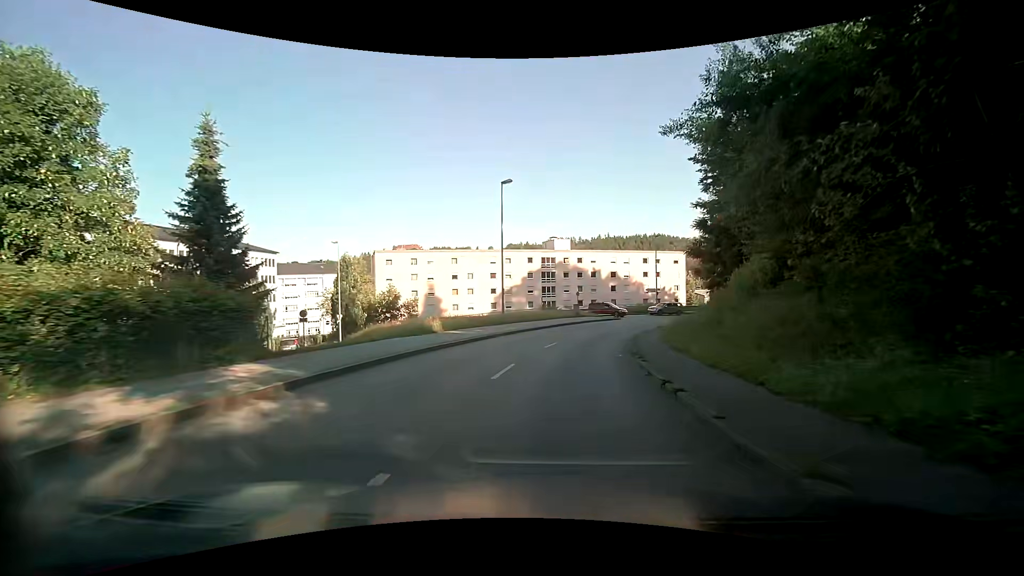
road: tertiary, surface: asphalt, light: Day
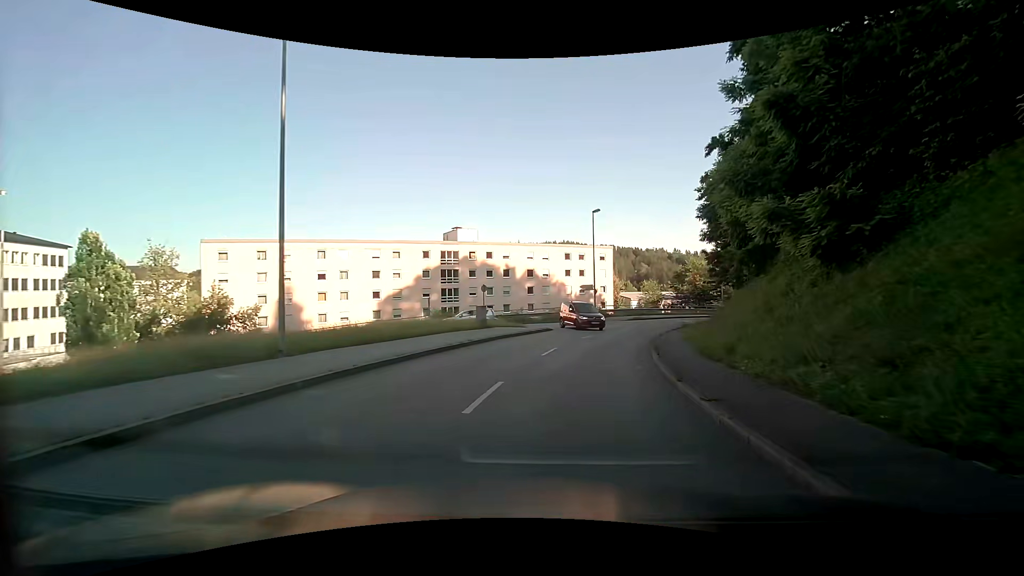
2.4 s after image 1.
(+1.9, +21.1) m; +10°
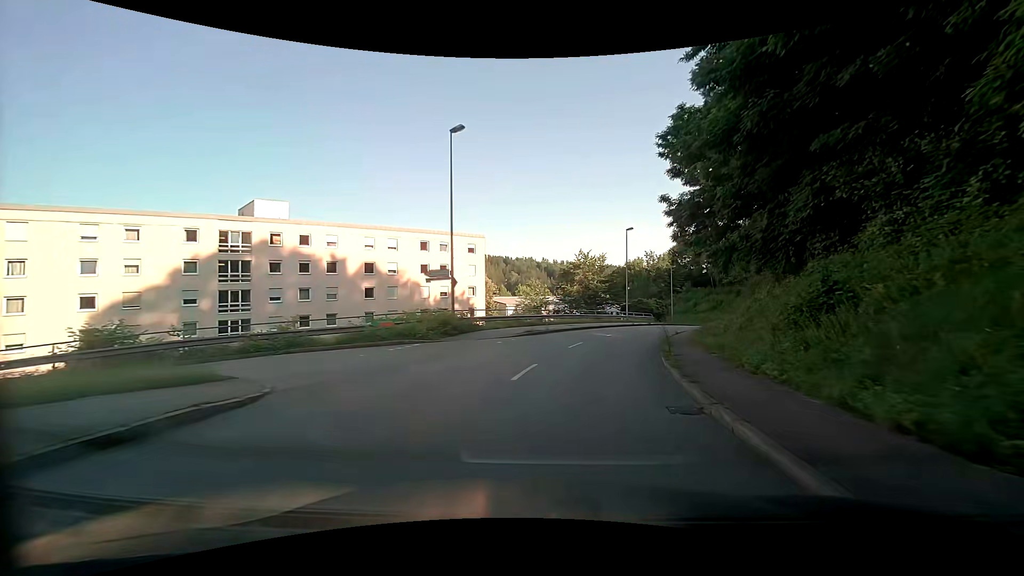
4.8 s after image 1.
(+3.0, +23.1) m; +14°
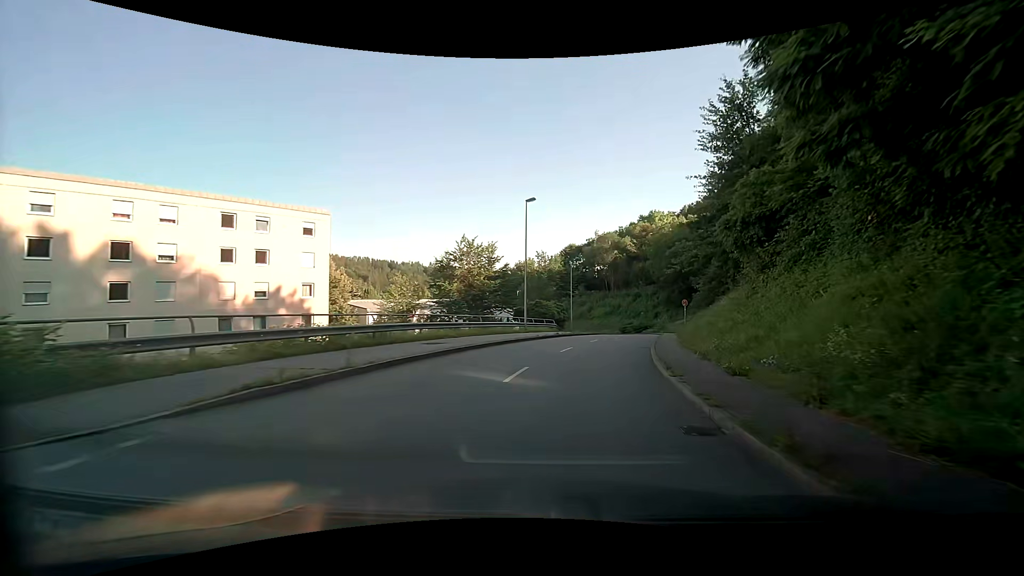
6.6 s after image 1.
(+2.0, +17.5) m; +13°
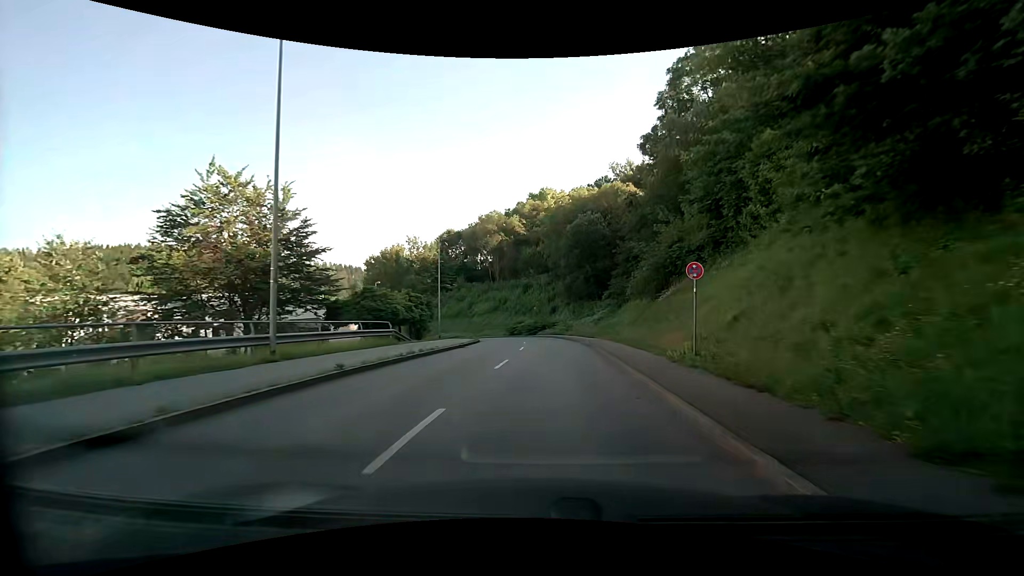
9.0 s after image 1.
(+3.2, +22.9) m; +13°
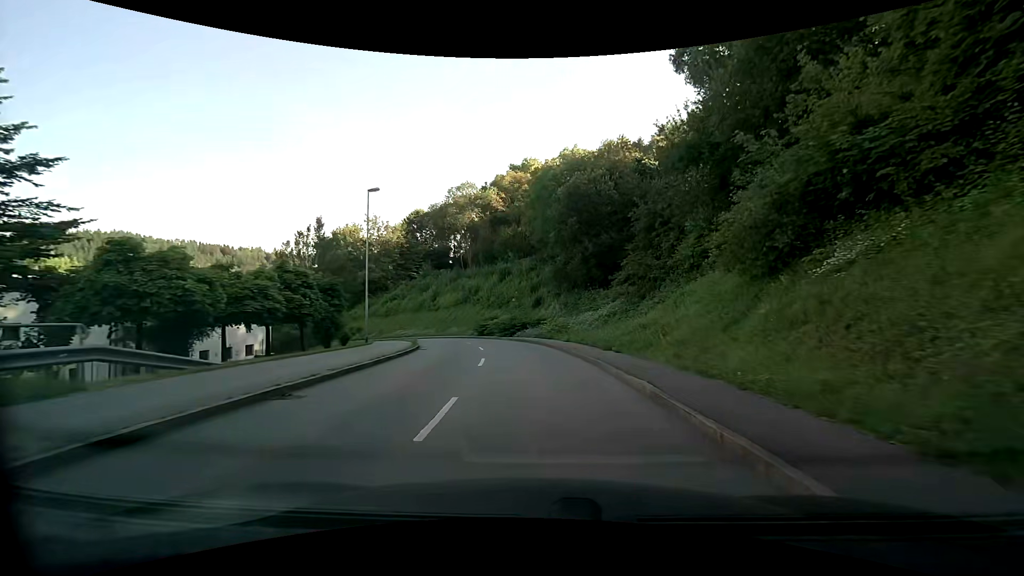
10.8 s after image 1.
(+0.3, +16.8) m; +2°
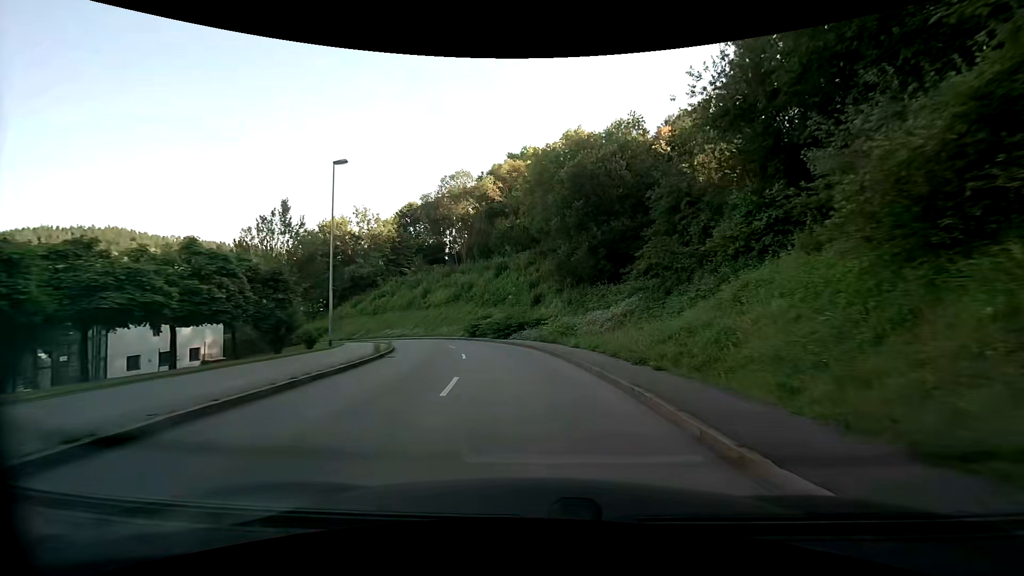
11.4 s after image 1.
(0.0, +5.7) m; 0°
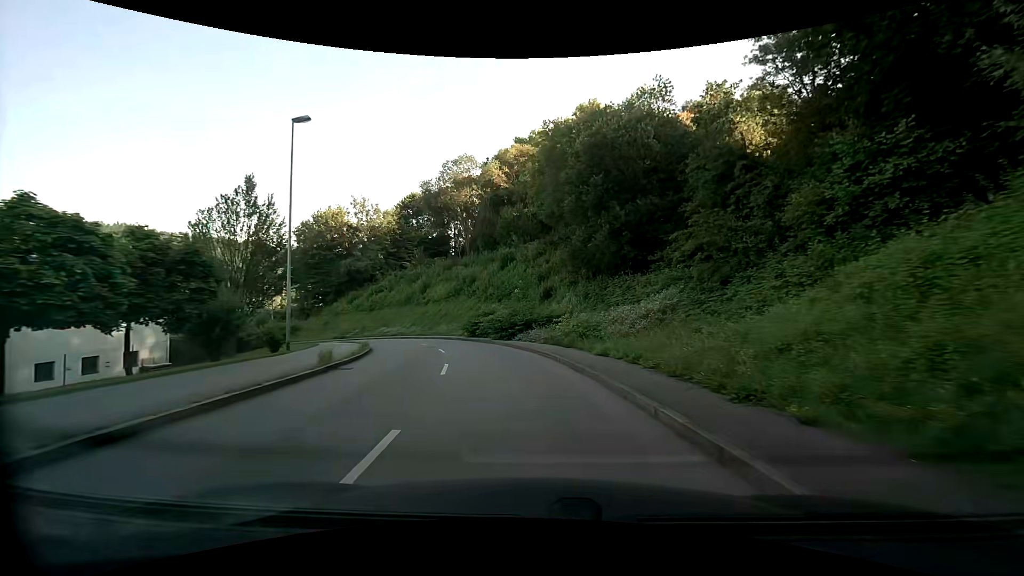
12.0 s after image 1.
(-0.1, +5.8) m; -1°
(0, +10) (-2, +20) (-4, +30) (-8, +39) (-13, +48) (-19, +56) (-26, +63) (-34, +69) (-43, +74) (-52, +78) m
